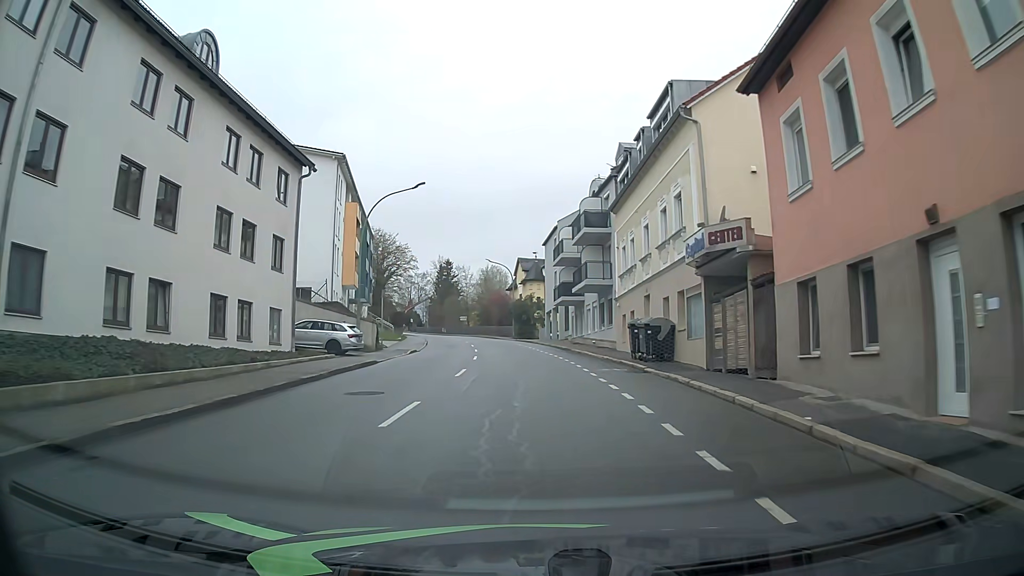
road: tertiary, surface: asphalt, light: Day
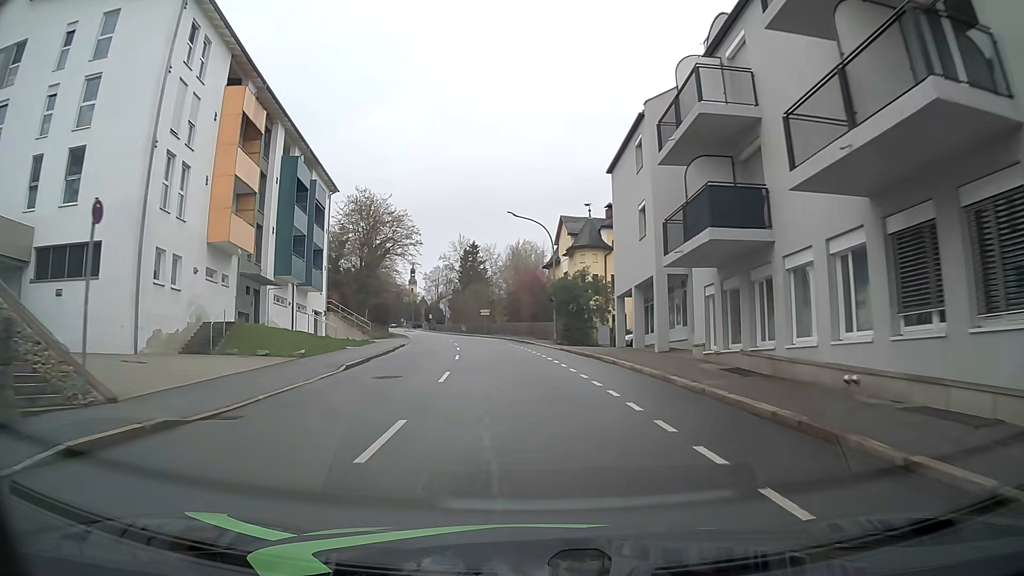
(-0.7, +29.7) m; -4°
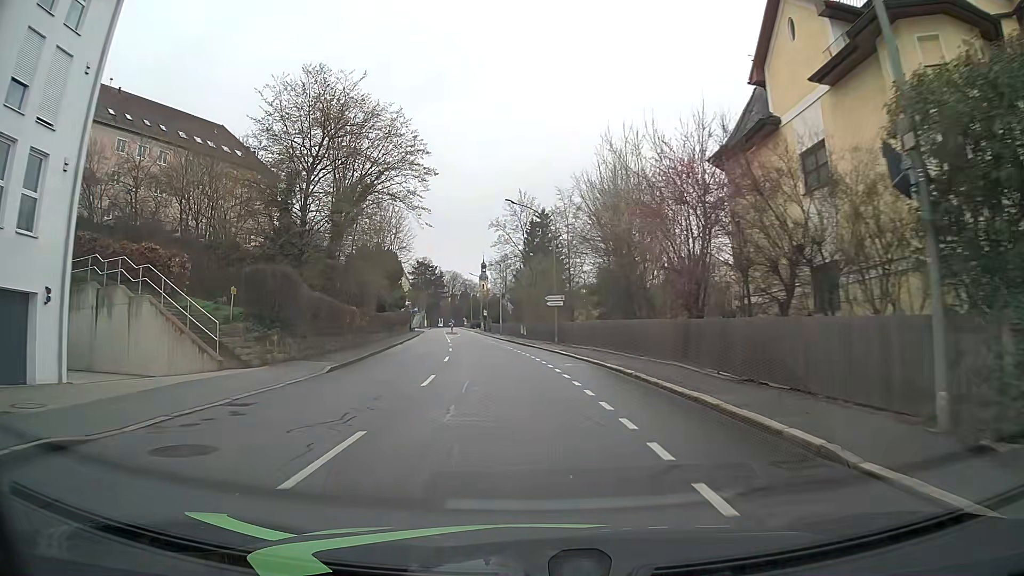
(-1.8, +37.7) m; -6°
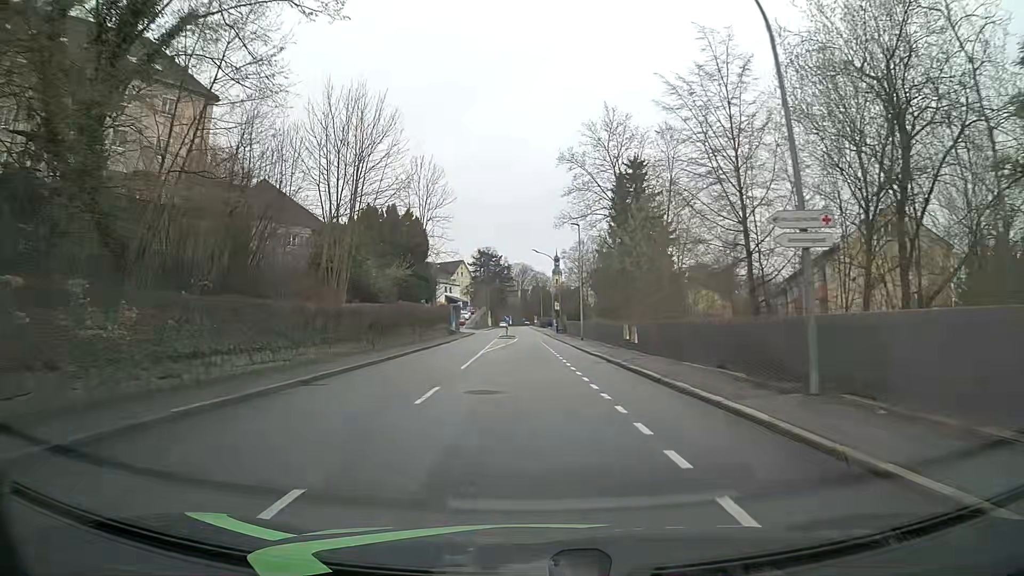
(-1.8, +30.3) m; -6°
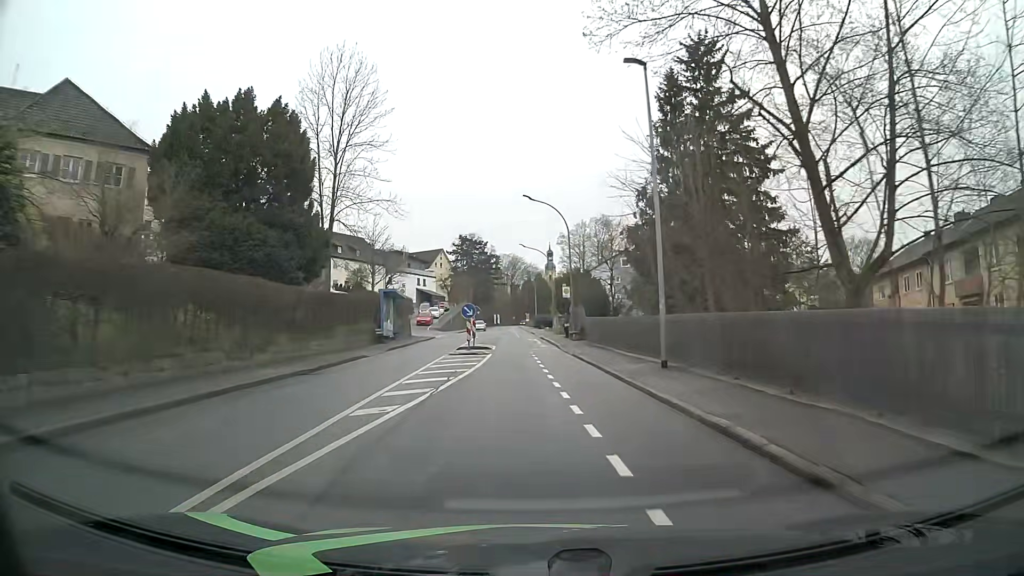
(-0.2, +30.5) m; 0°
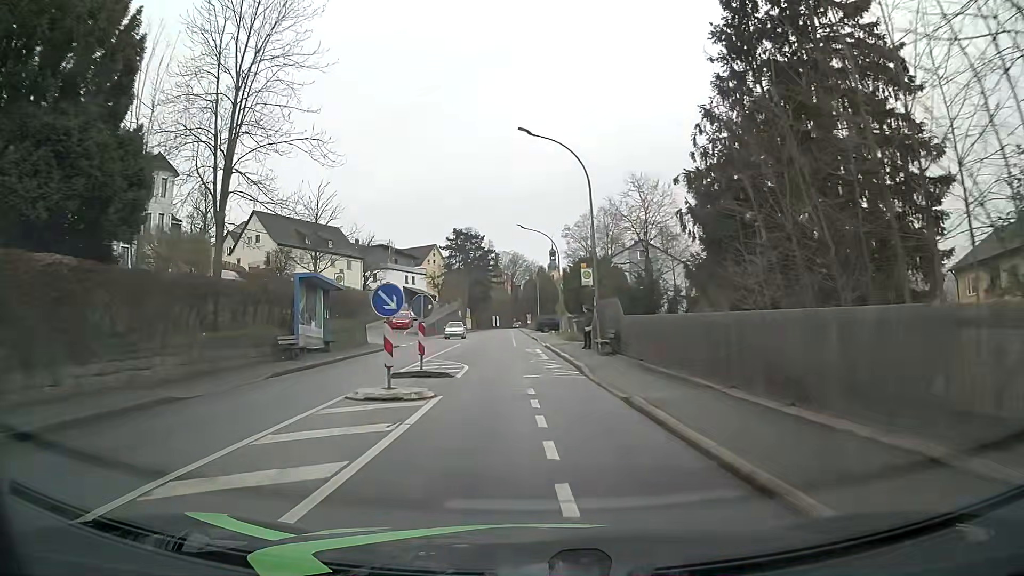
(0.0, +15.2) m; 0°
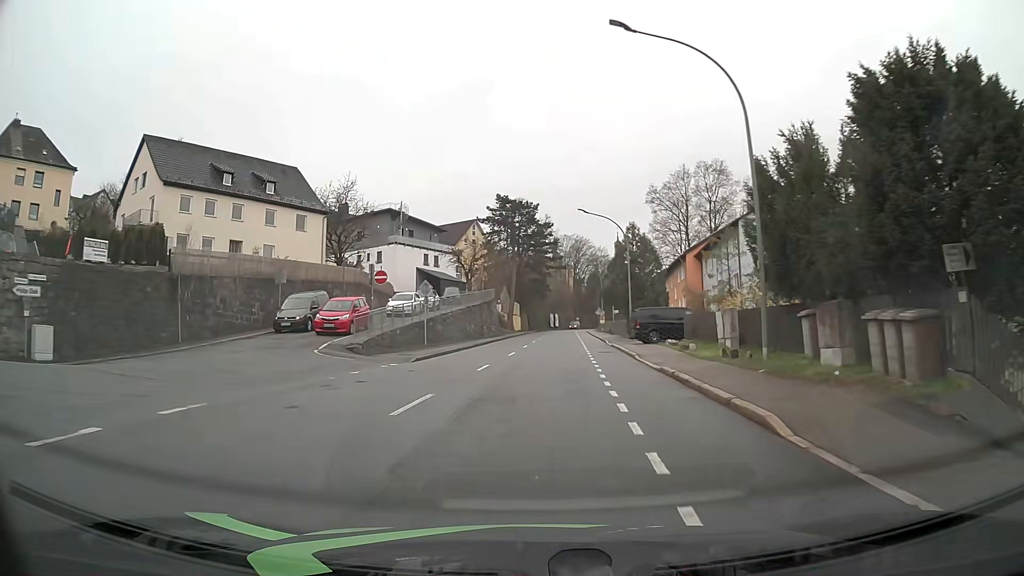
(-2.0, +37.9) m; -5°
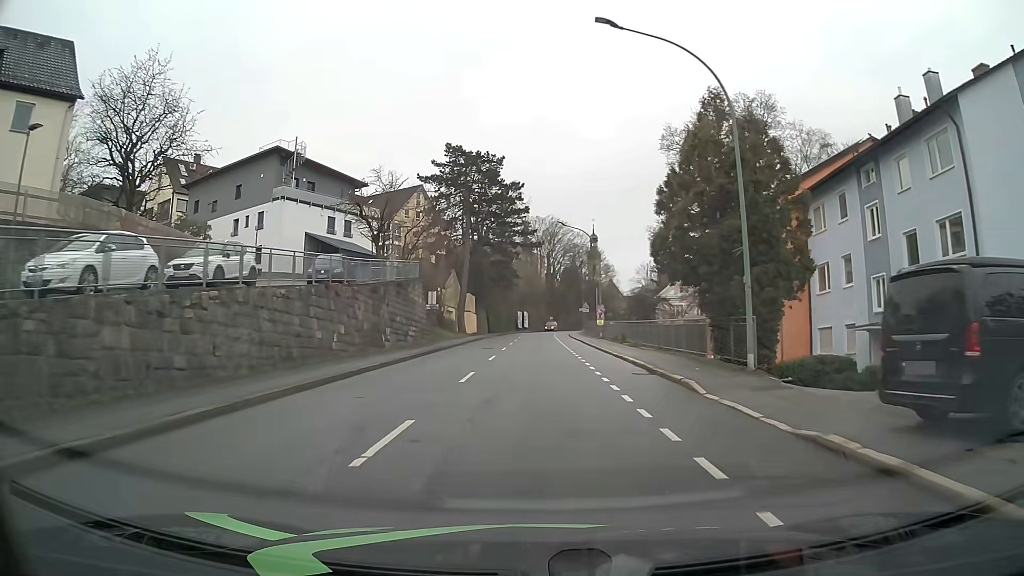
(+0.7, +30.4) m; +3°
(0, +10) (0, +20) (0, +30) (0, +40) (0, +50) (0, +60) (+1, +70) (+1, +80) (+2, +90) (+3, +100) m
